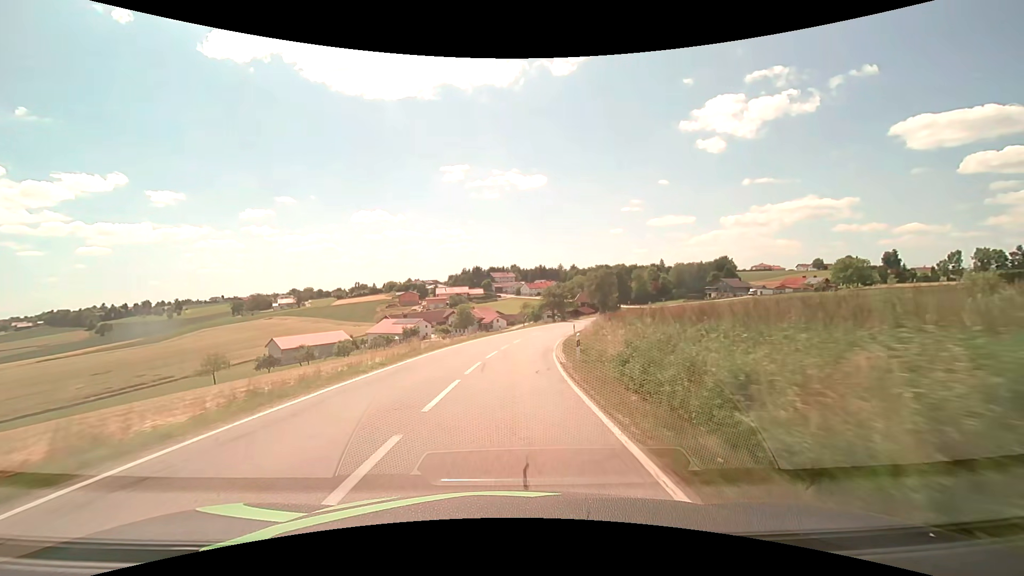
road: secondary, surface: asphalt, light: Day
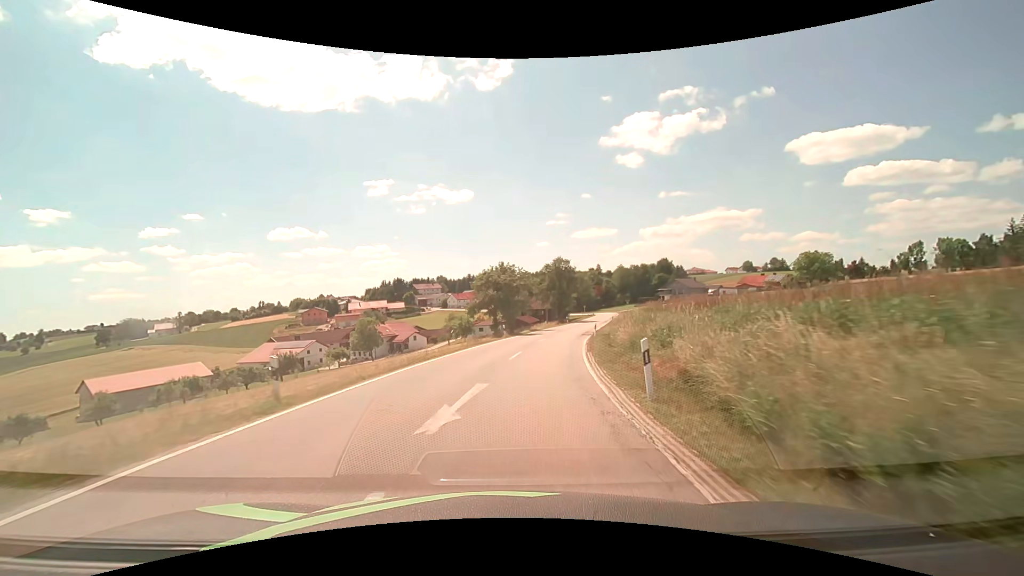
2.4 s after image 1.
(+2.1, +37.0) m; +8°
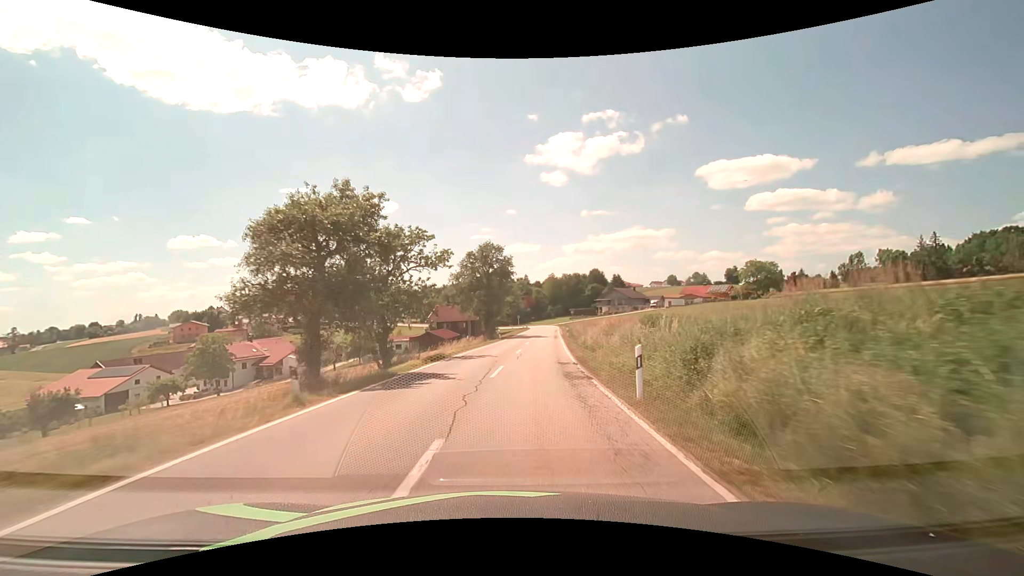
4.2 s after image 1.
(+2.3, +27.5) m; +8°
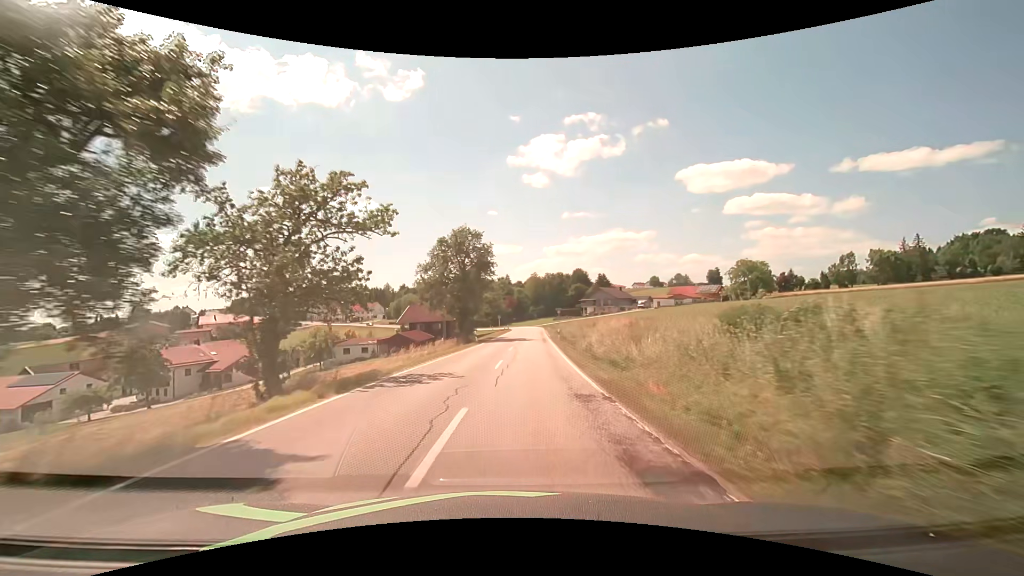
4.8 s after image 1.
(+0.2, +9.2) m; +3°
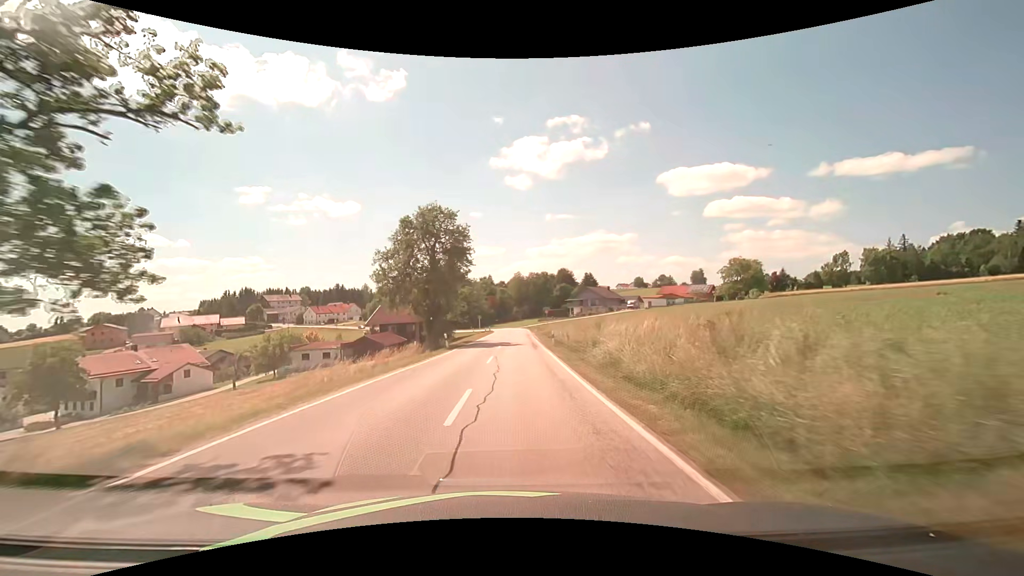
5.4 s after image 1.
(+0.2, +9.3) m; +2°
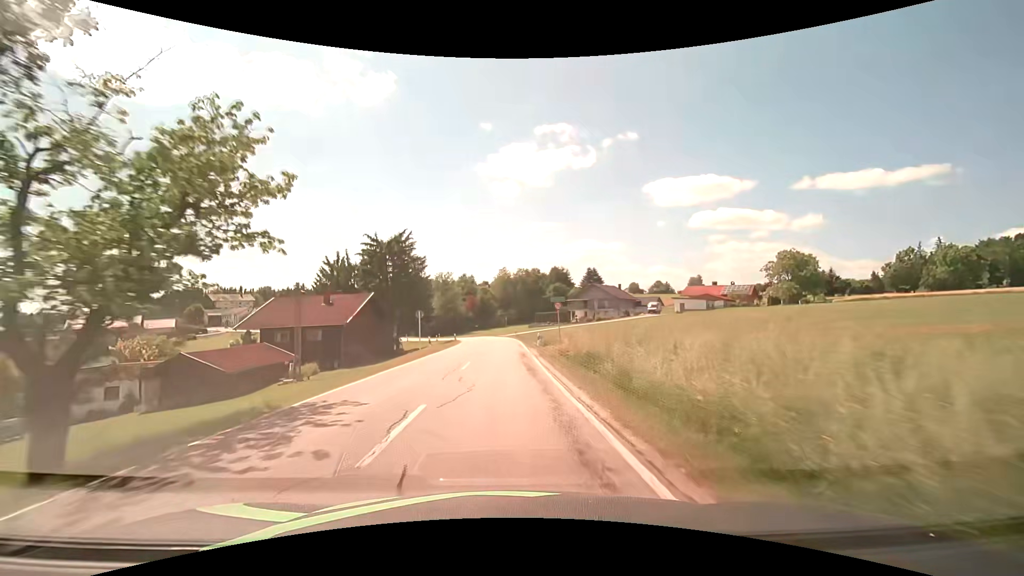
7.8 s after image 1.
(+0.9, +37.1) m; +2°
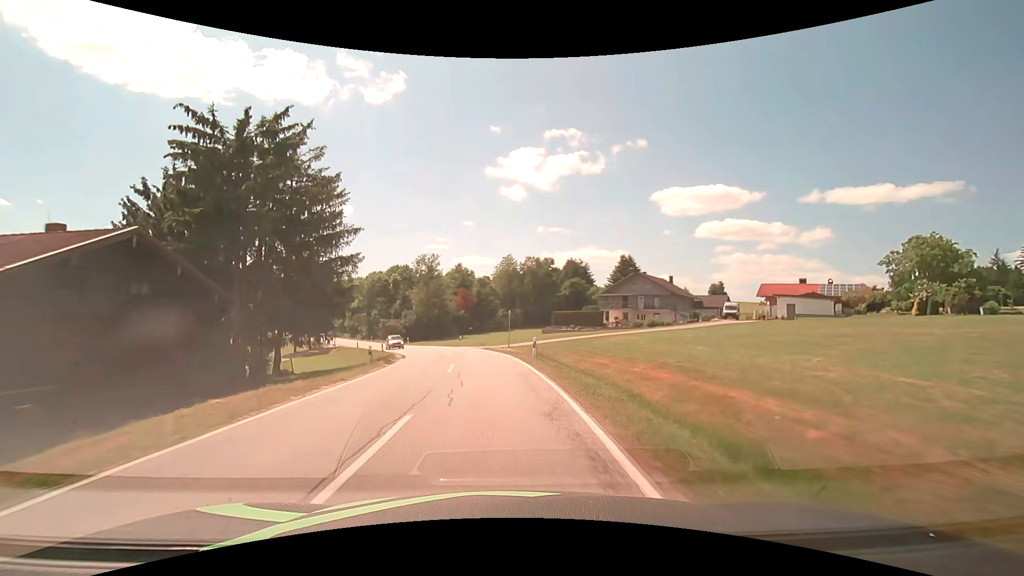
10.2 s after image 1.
(0.0, +37.0) m; 0°
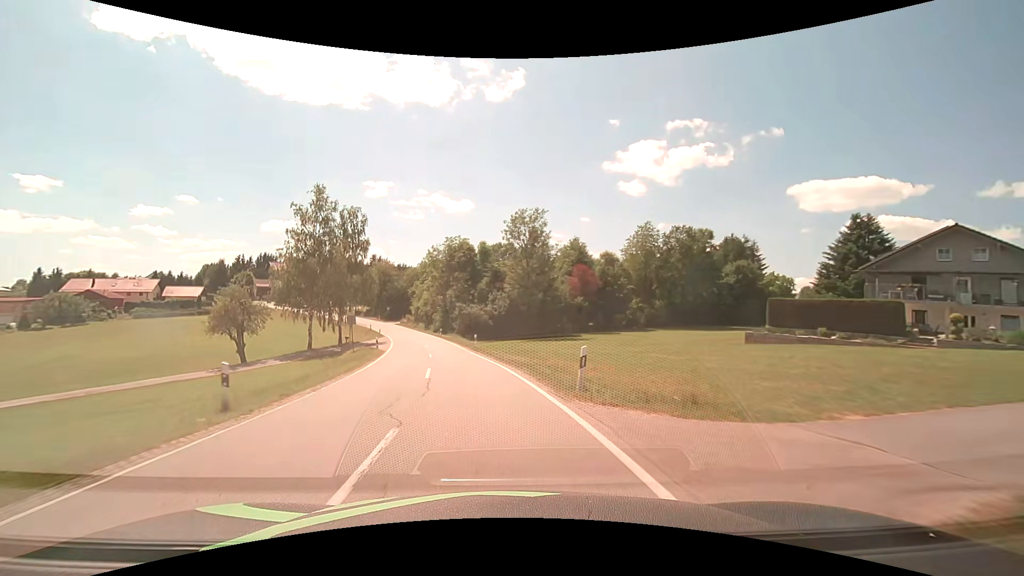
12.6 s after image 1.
(-3.2, +36.9) m; -13°
(0, +10) (-1, +20) (-3, +30) (-5, +40) (-7, +49) (-9, +59) (-12, +69) (-15, +78) (-19, +88) (-23, +97) m
